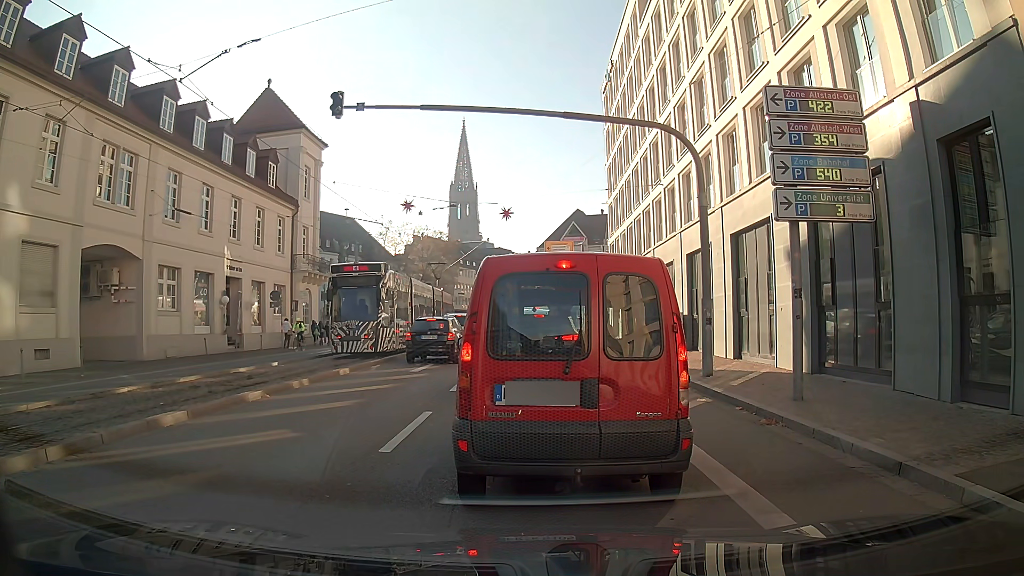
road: primary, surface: asphalt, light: Day
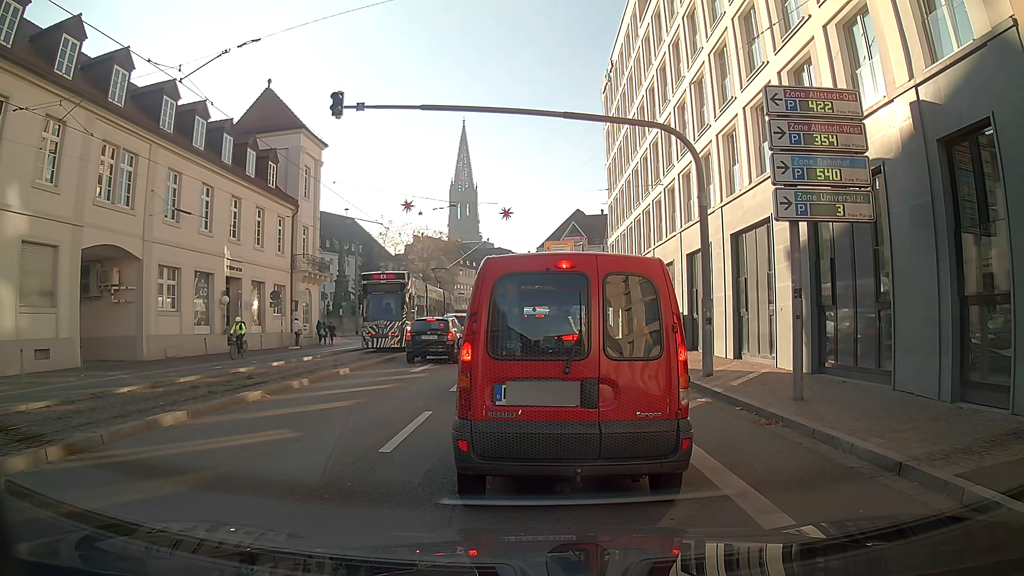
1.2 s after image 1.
(0.0, 0.0) m; 0°
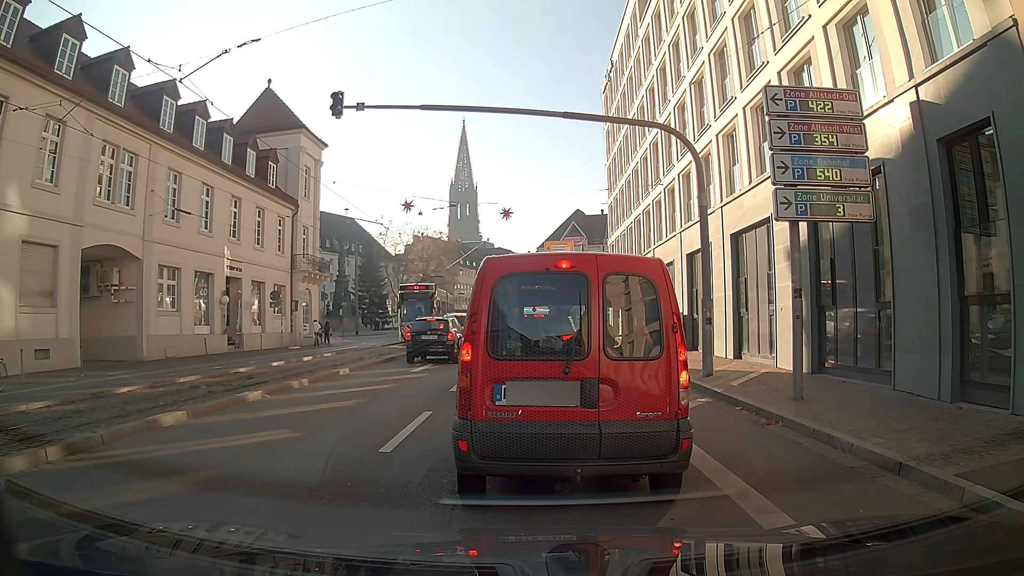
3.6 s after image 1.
(0.0, 0.0) m; 0°
